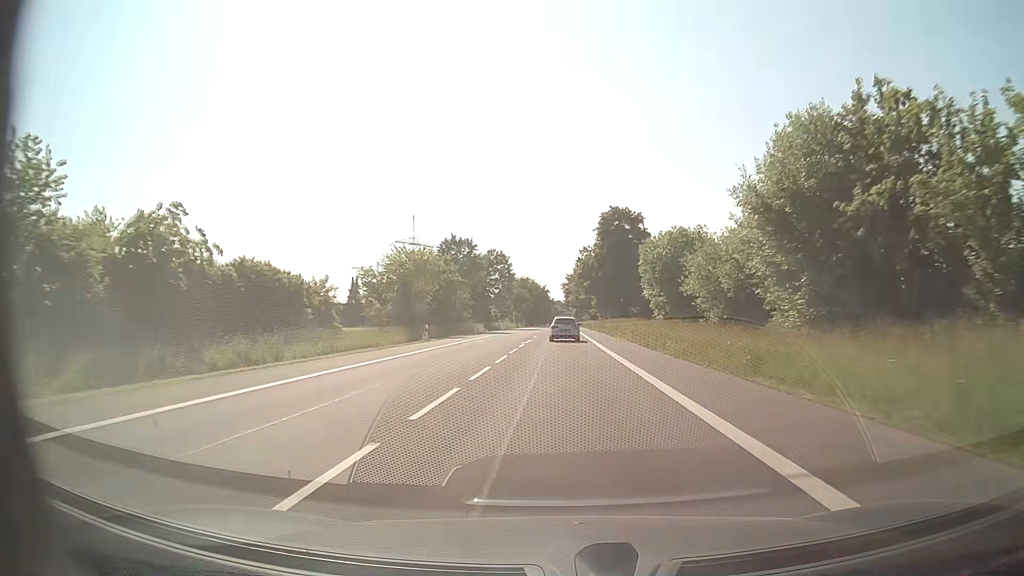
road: secondary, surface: asphalt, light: Day
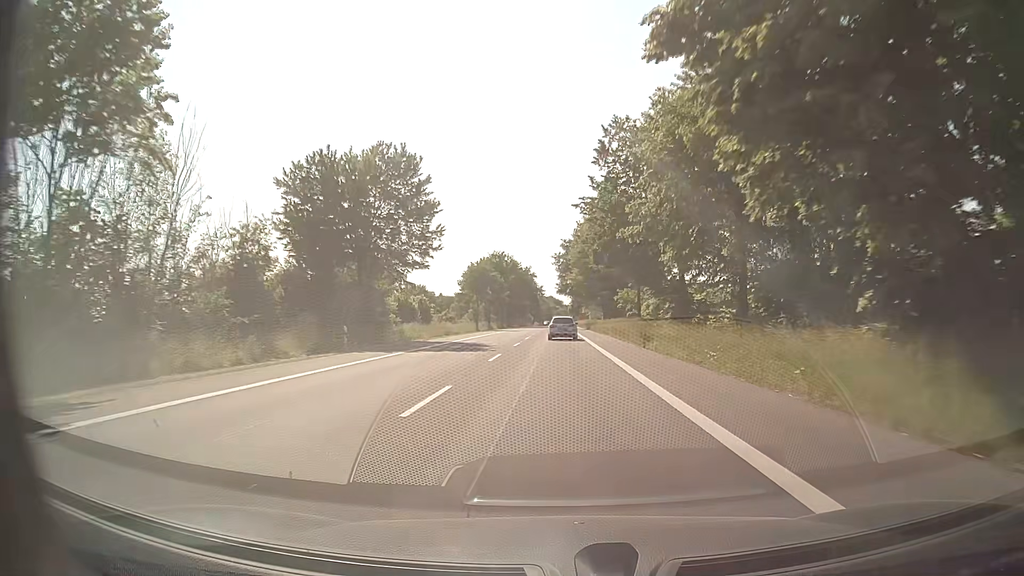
(+0.2, +65.7) m; 0°
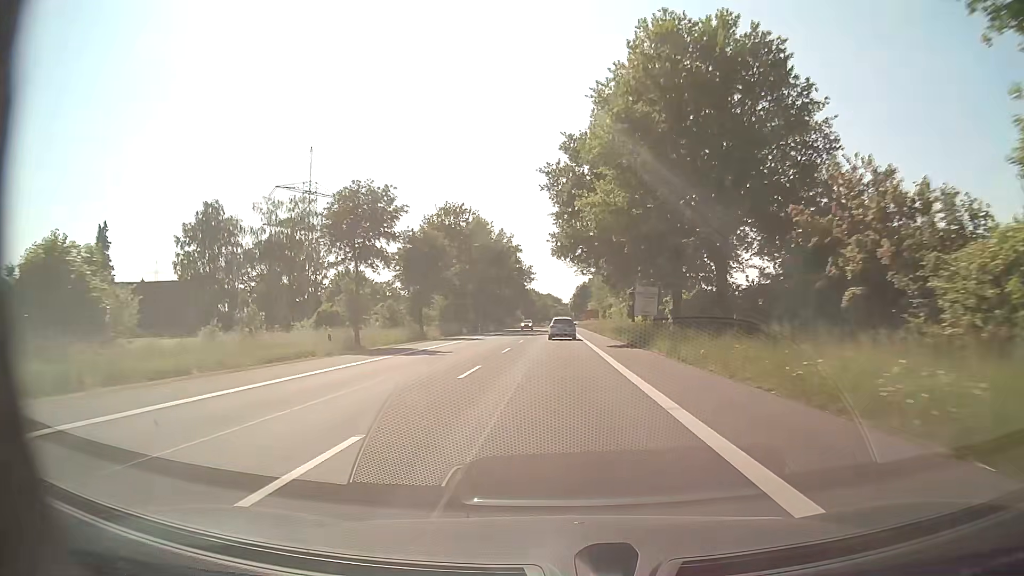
(+0.1, +53.7) m; 0°
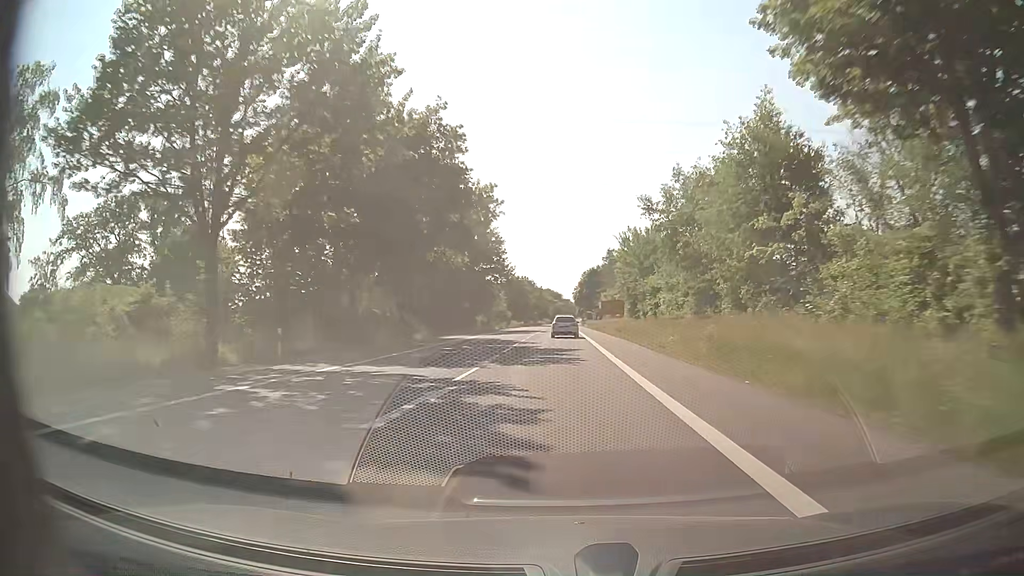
(+0.1, +55.3) m; 0°
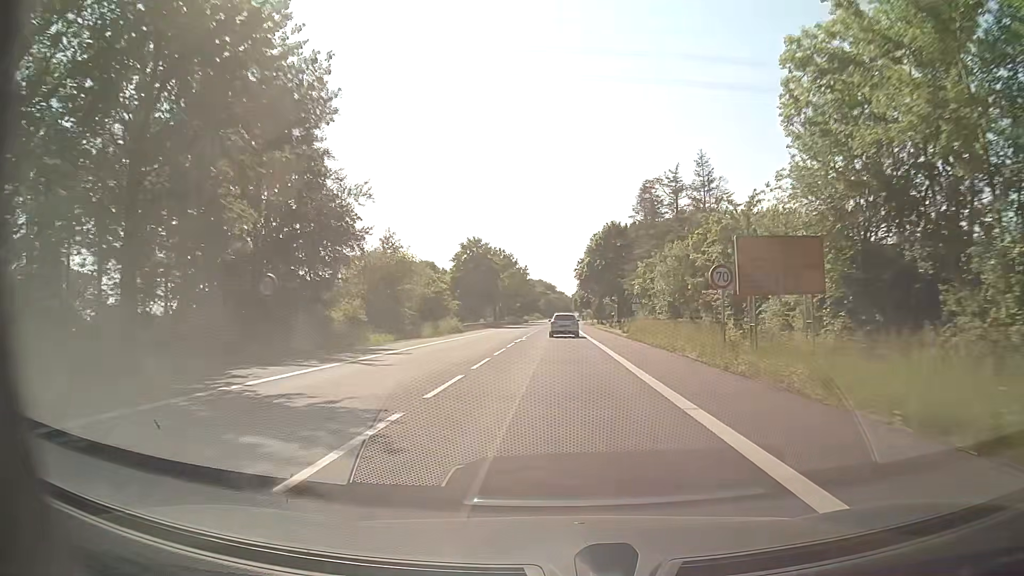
(-0.1, +68.9) m; 0°
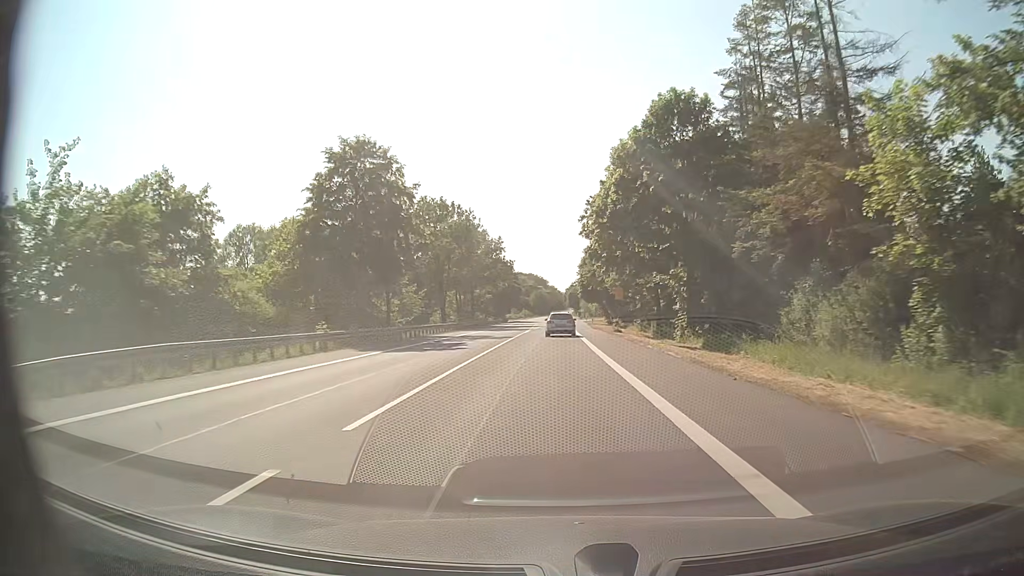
(+0.2, +50.8) m; 0°
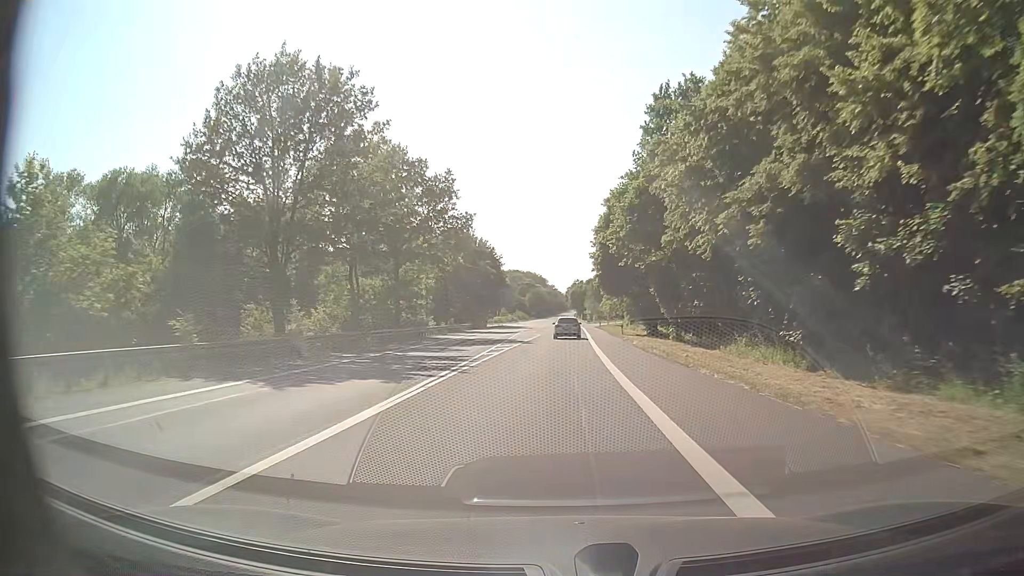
(+0.1, +46.1) m; -1°
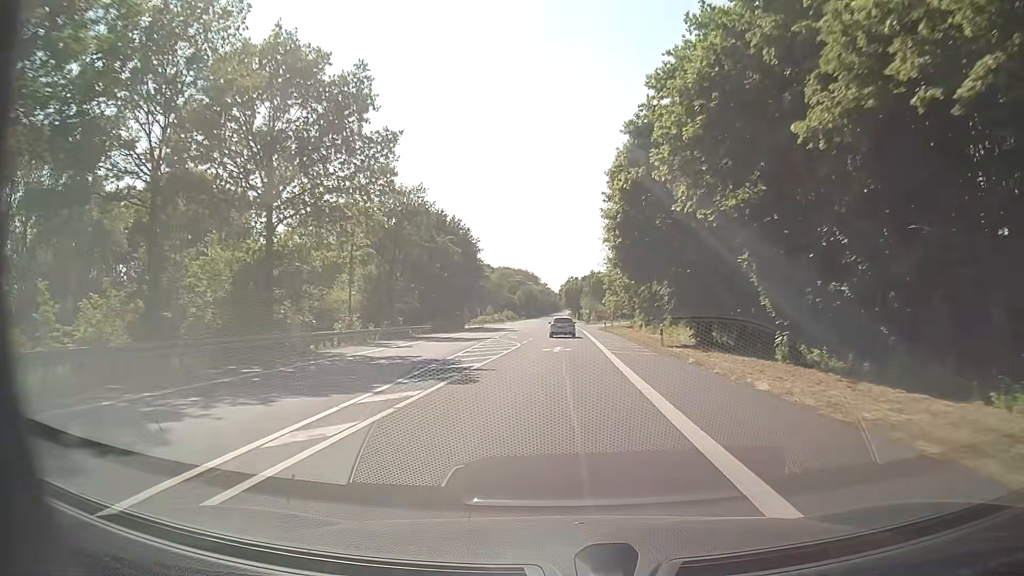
(+0.4, +23.1) m; +1°
